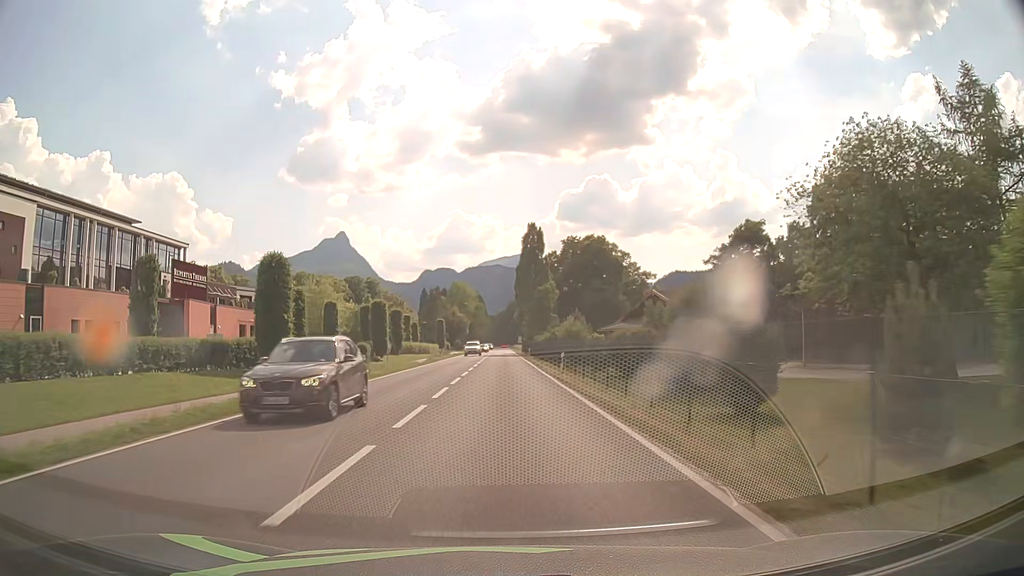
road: primary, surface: asphalt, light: Day
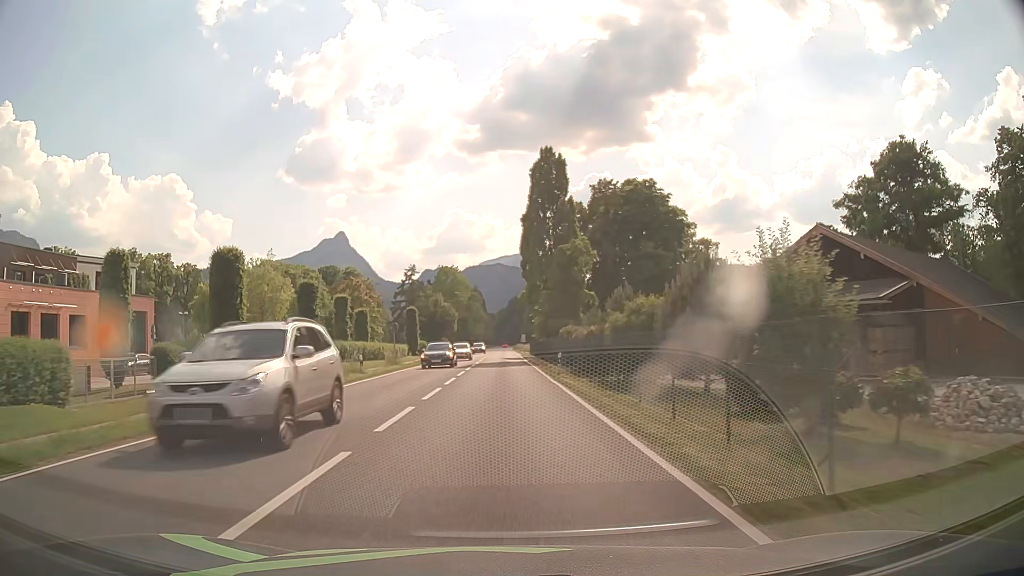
(+0.1, +36.6) m; 0°
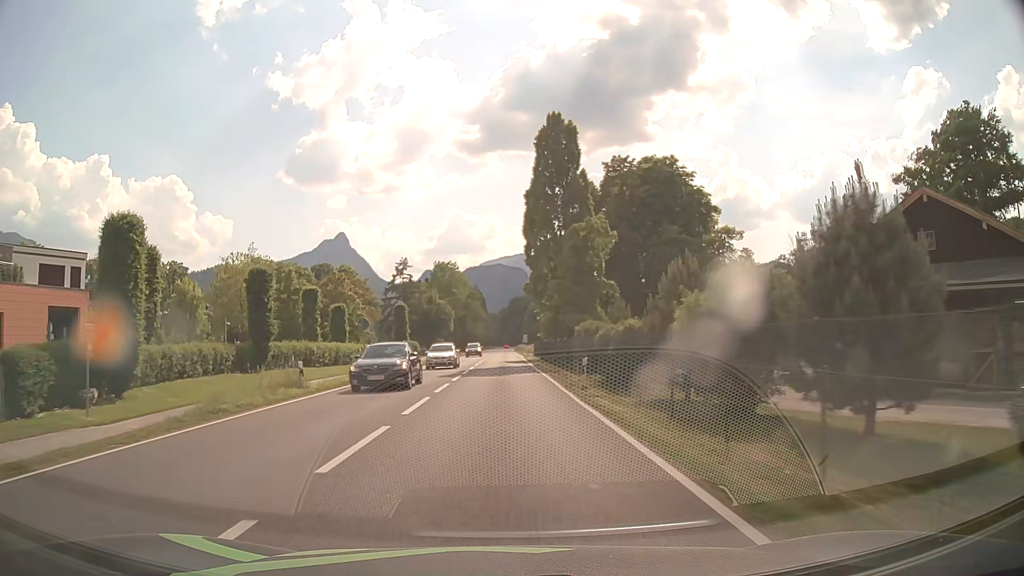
(0.0, +9.2) m; 0°
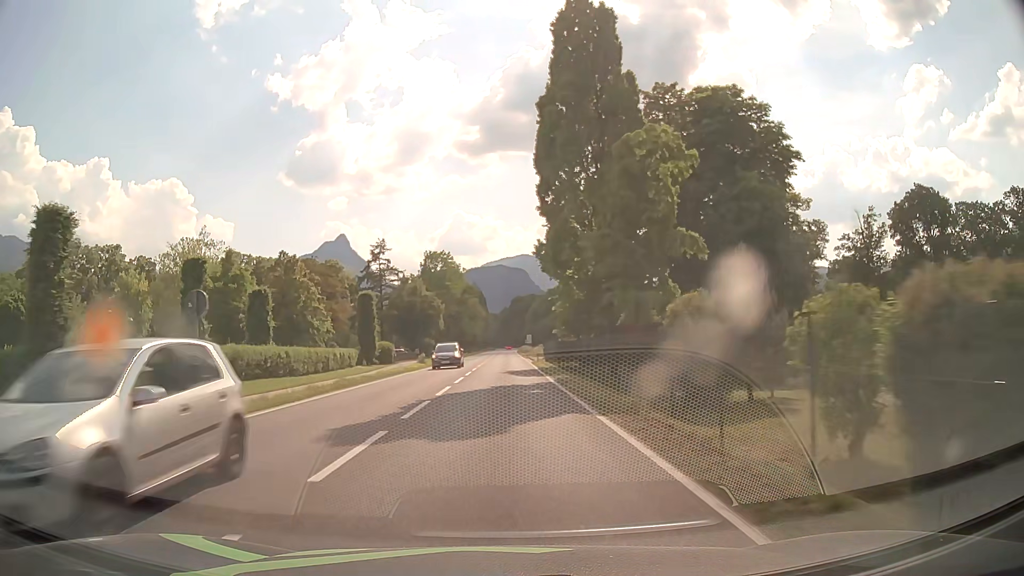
(0.0, +18.3) m; 0°
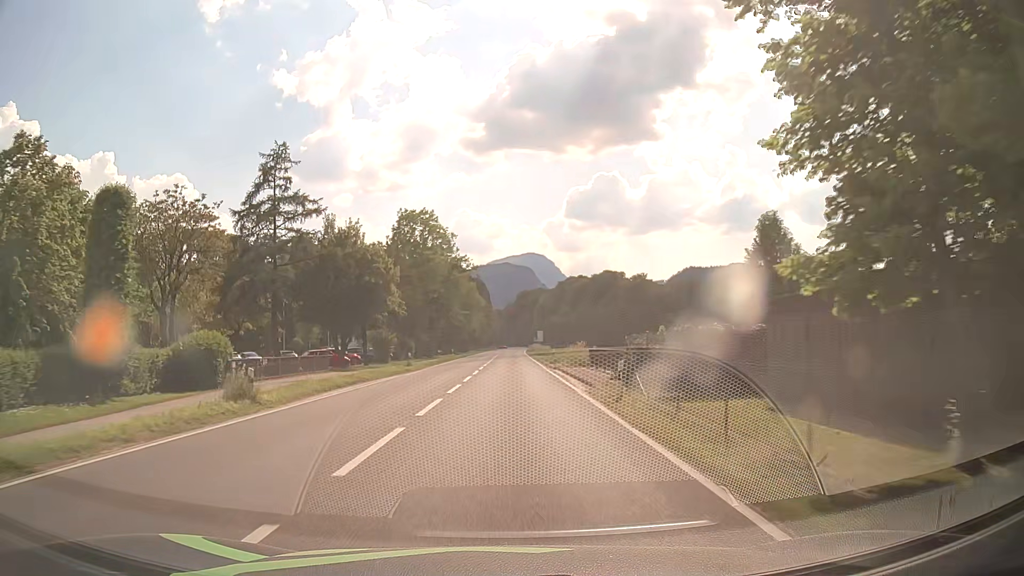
(-0.1, +36.7) m; -1°
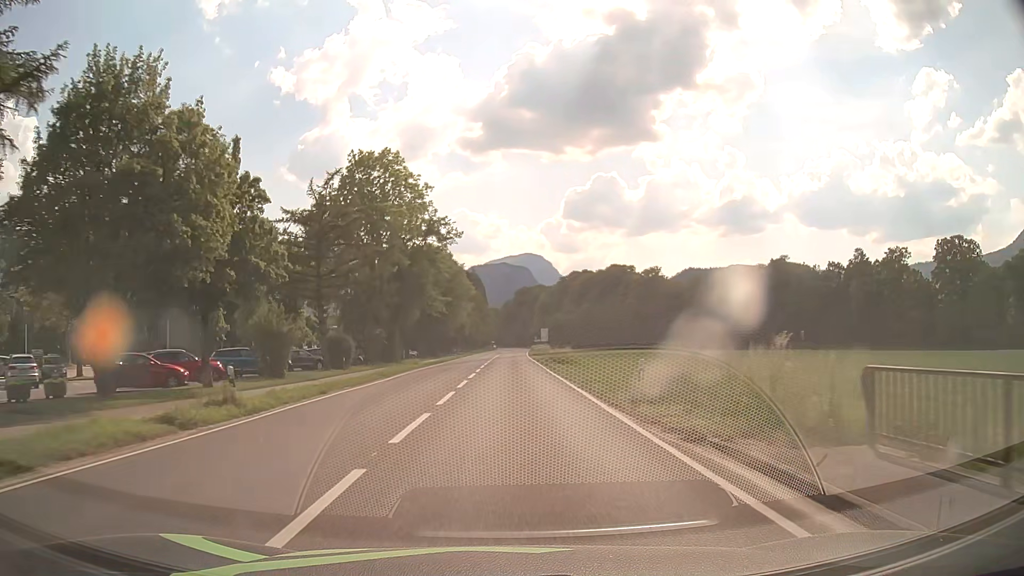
(+0.1, +27.5) m; 0°
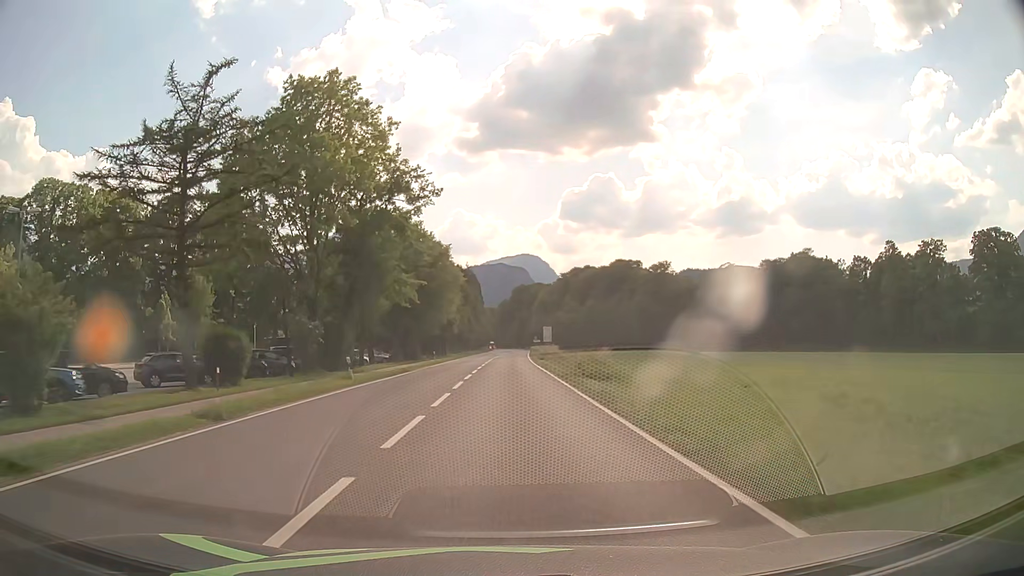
(+0.1, +18.4) m; 0°
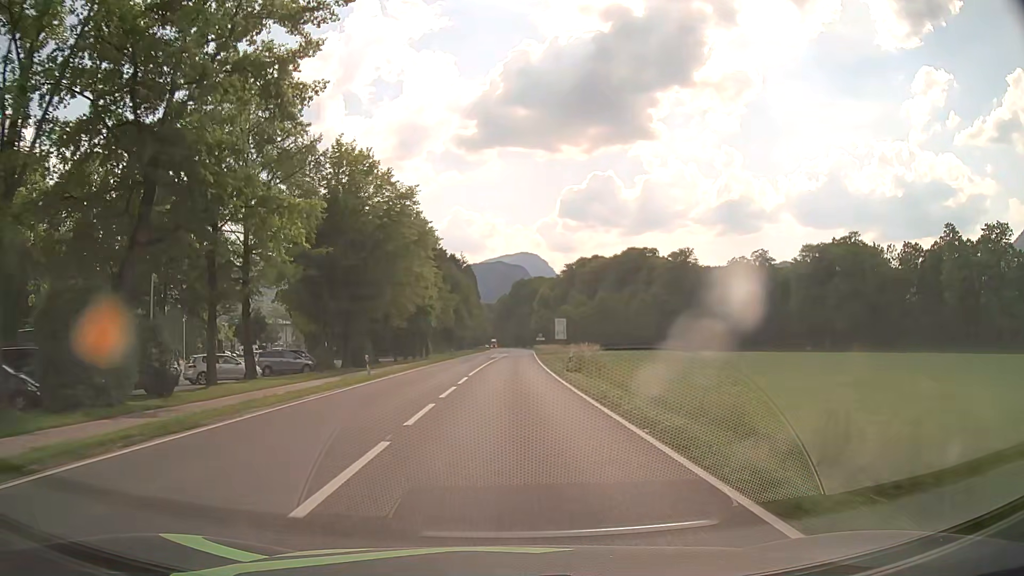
(+0.1, +27.5) m; 0°
(0, +10) (0, +20) (0, +30) (0, +40) (+1, +50) (+1, +60) (+1, +70) (+1, +80) (+2, +90) (+2, +100) m
